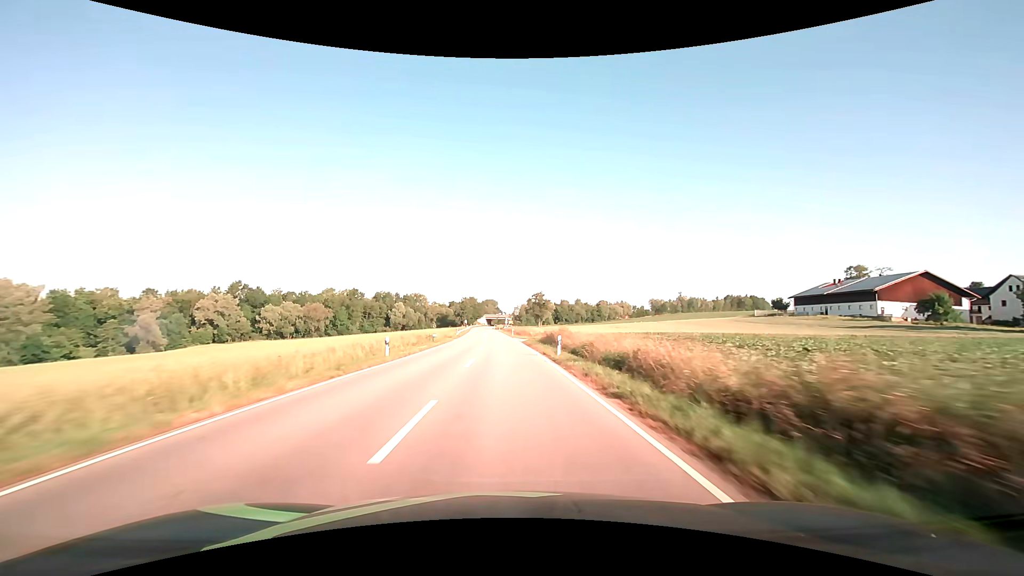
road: secondary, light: Day
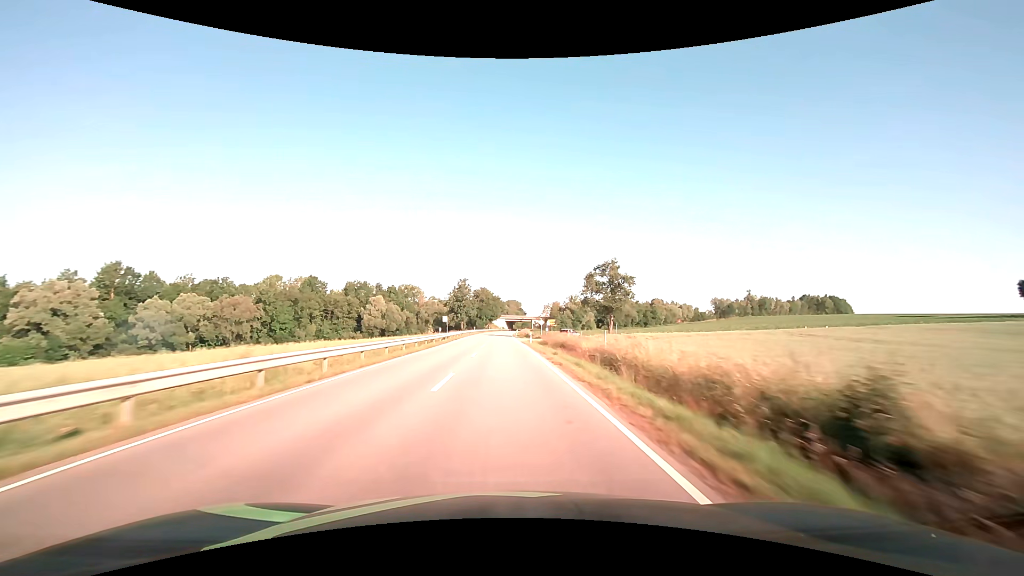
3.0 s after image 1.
(-2.0, +78.8) m; -3°
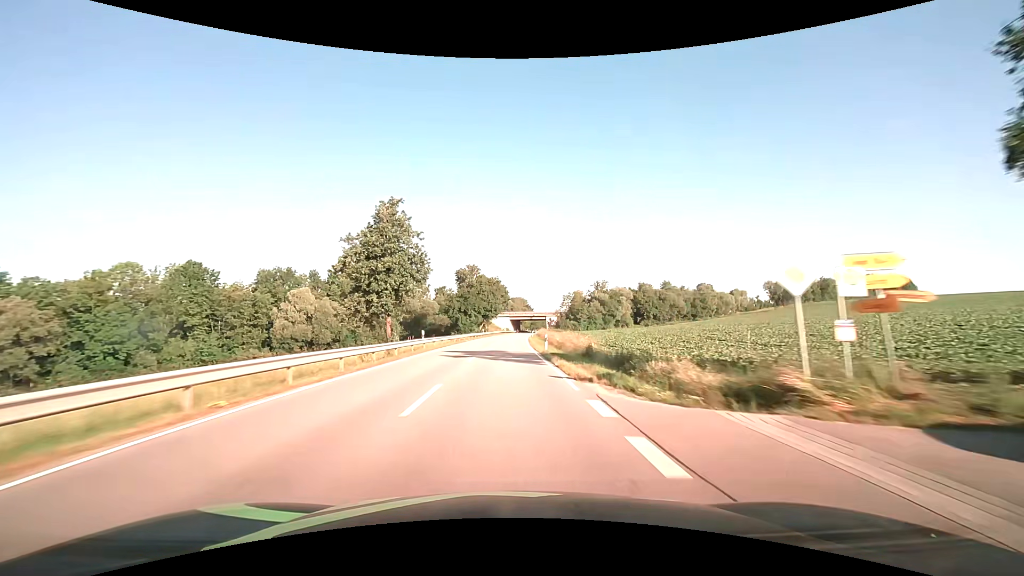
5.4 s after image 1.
(-0.5, +63.1) m; -1°
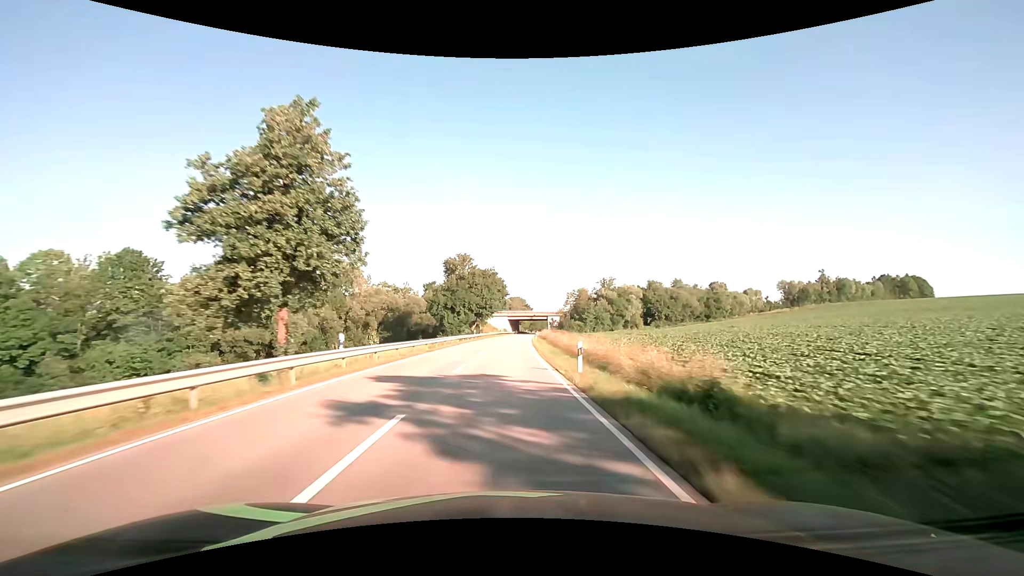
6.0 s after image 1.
(0.0, +15.8) m; 0°
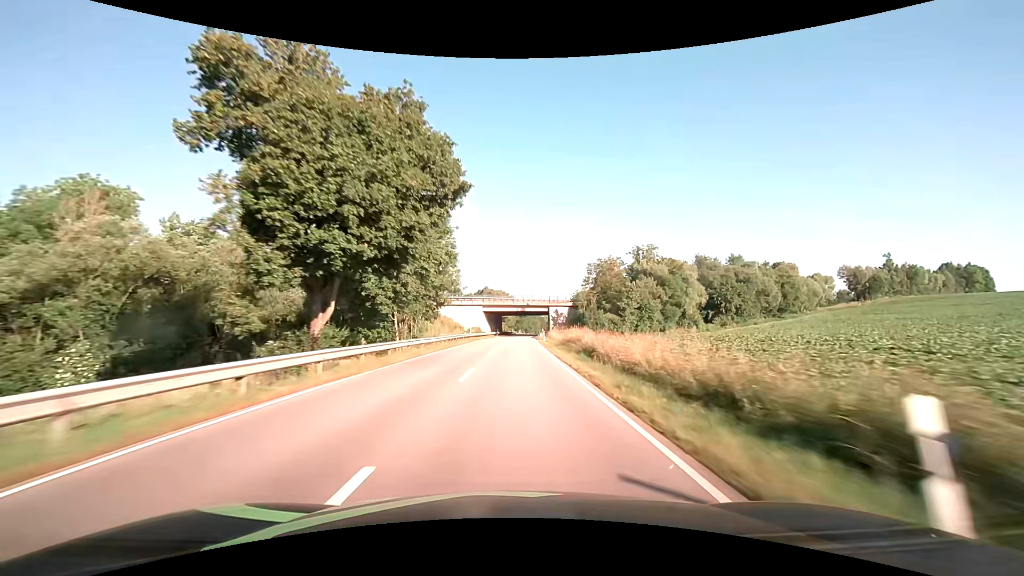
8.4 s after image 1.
(+1.1, +63.2) m; +2°
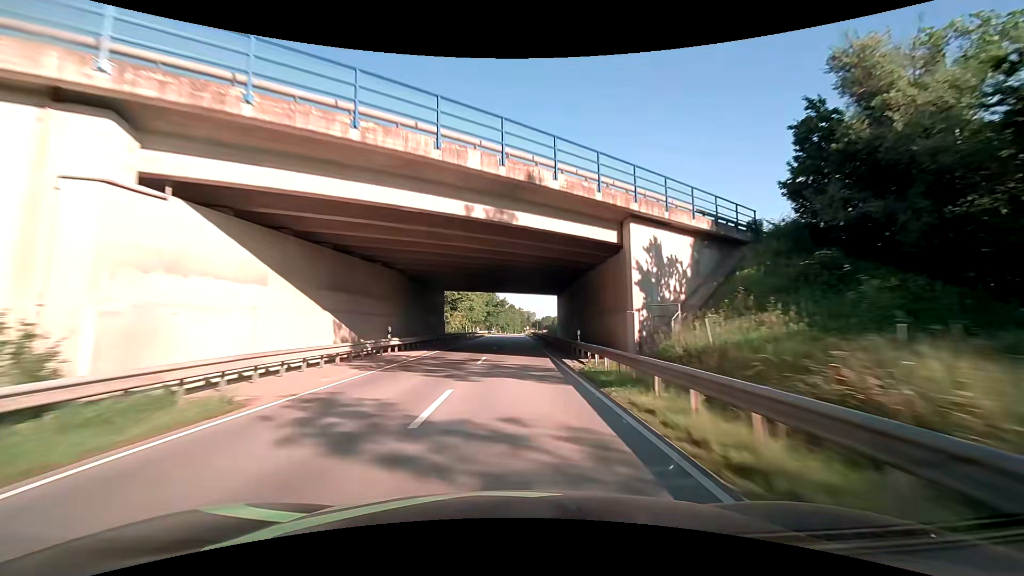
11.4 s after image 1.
(+2.3, +77.8) m; +3°
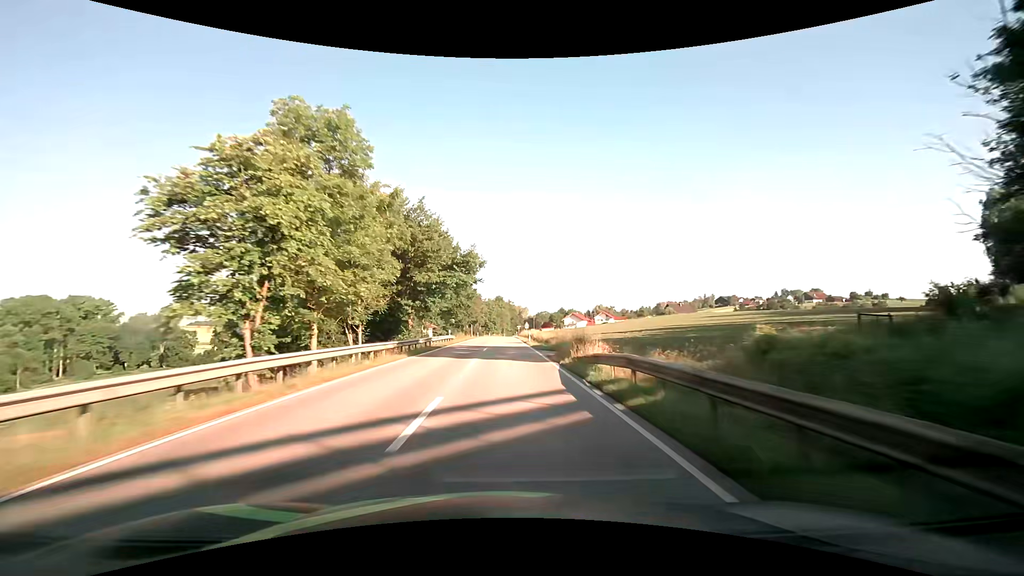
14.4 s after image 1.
(+0.4, +73.1) m; +1°
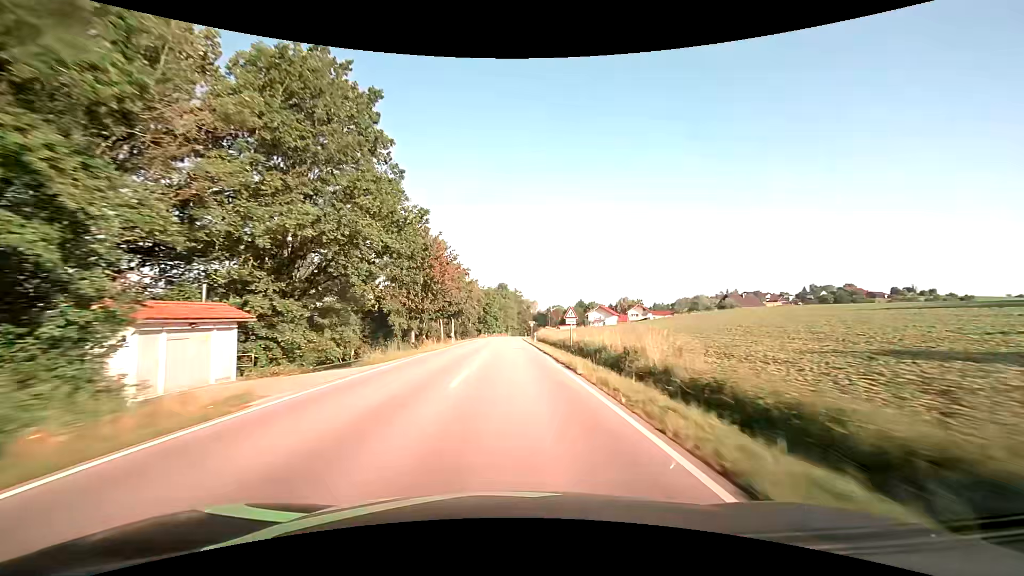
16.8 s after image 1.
(-0.2, +54.1) m; 0°
(0, +10) (0, +20) (0, +30) (0, +40) (0, +50) (0, +60) (0, +70) (0, +80) (+1, +90) (+1, +100) m
